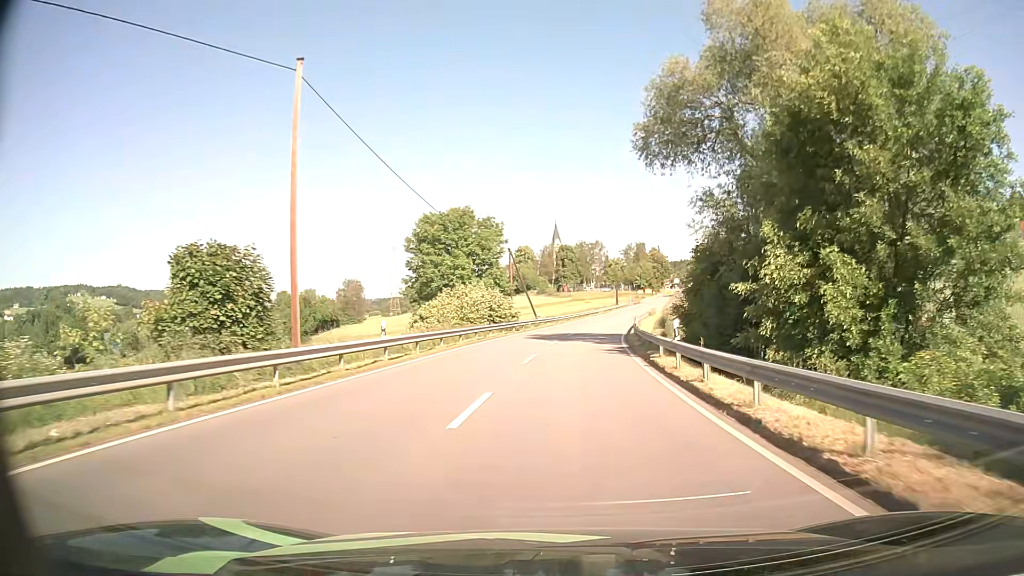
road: secondary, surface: asphalt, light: Day
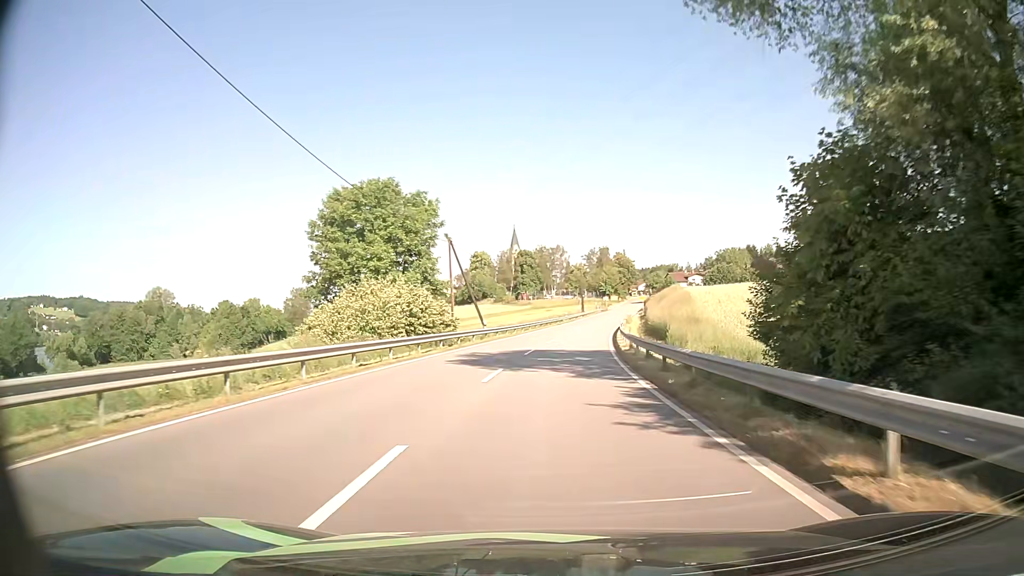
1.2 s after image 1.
(+0.6, +17.2) m; +4°
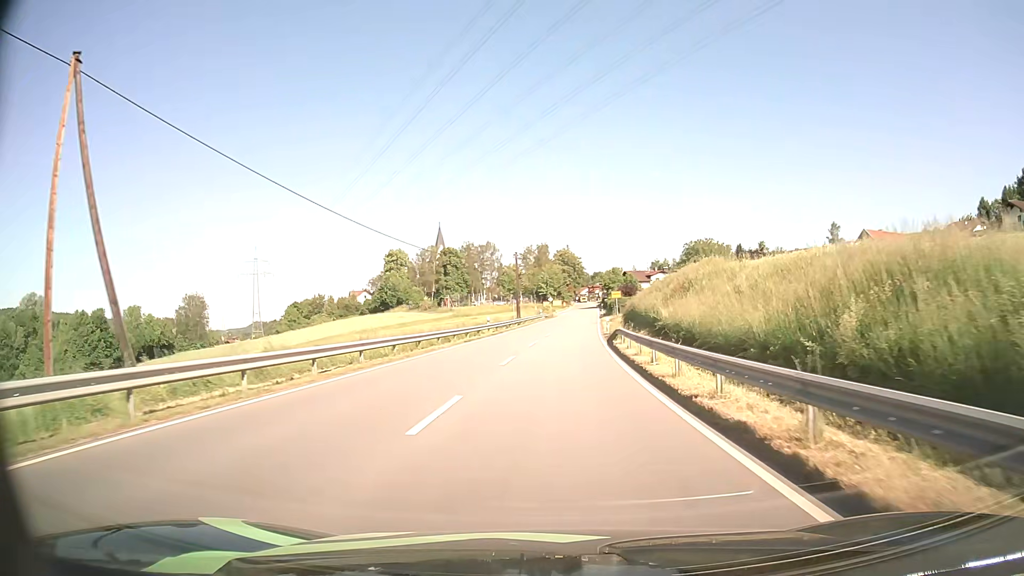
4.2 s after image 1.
(+1.8, +42.7) m; +6°
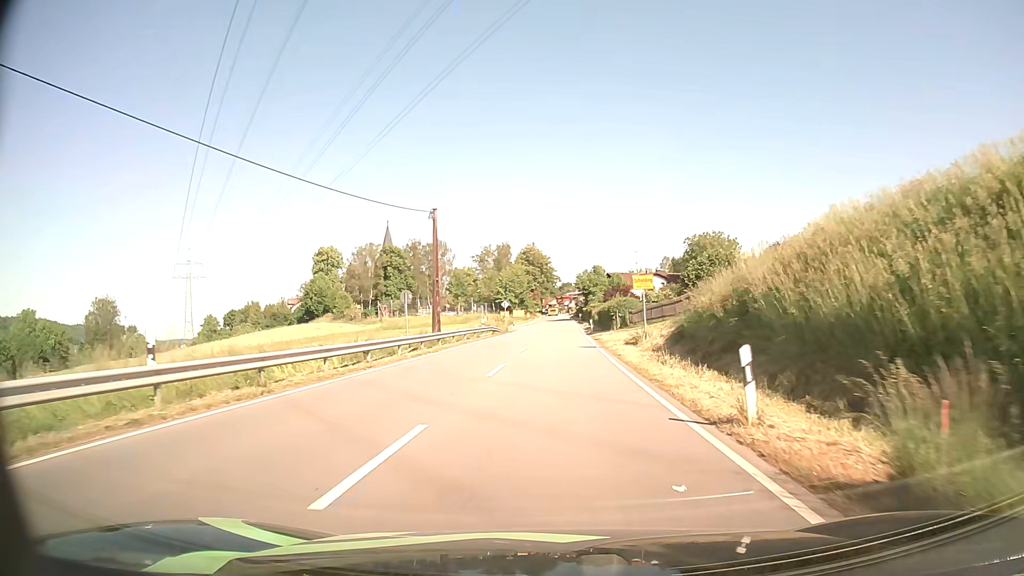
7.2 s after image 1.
(+1.2, +39.0) m; +3°
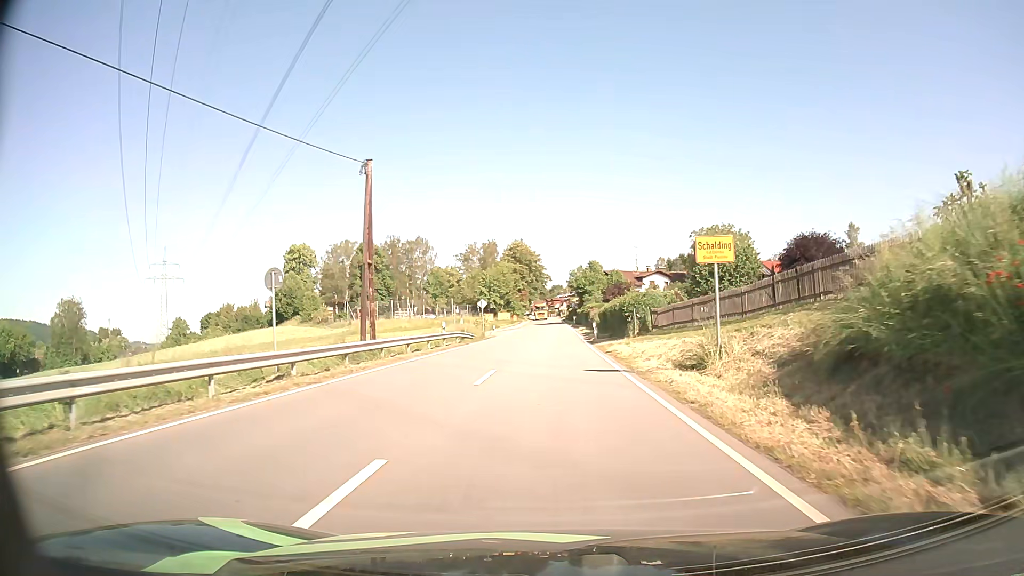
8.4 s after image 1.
(+0.1, +14.2) m; +1°
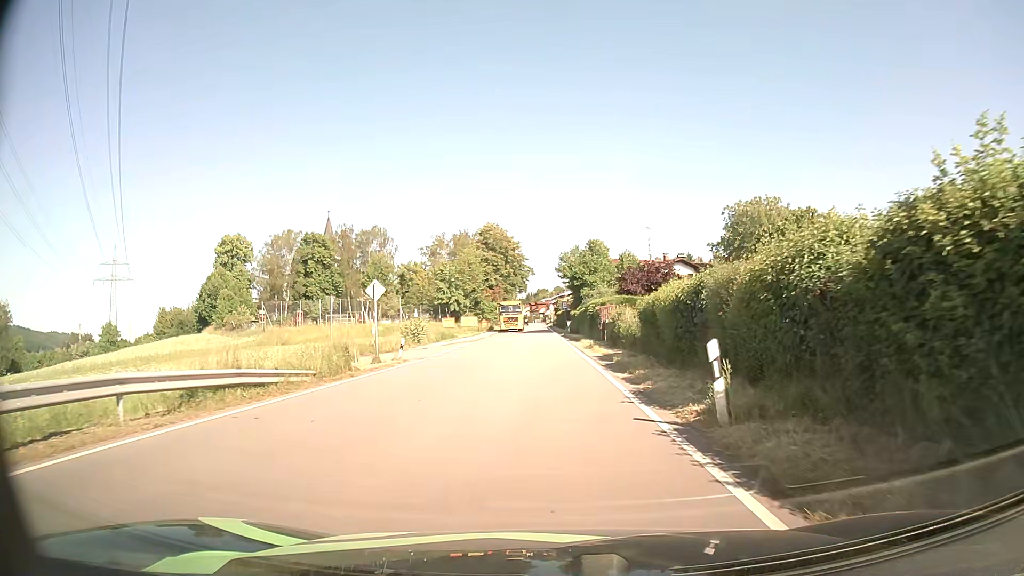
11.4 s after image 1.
(+0.5, +30.7) m; +1°
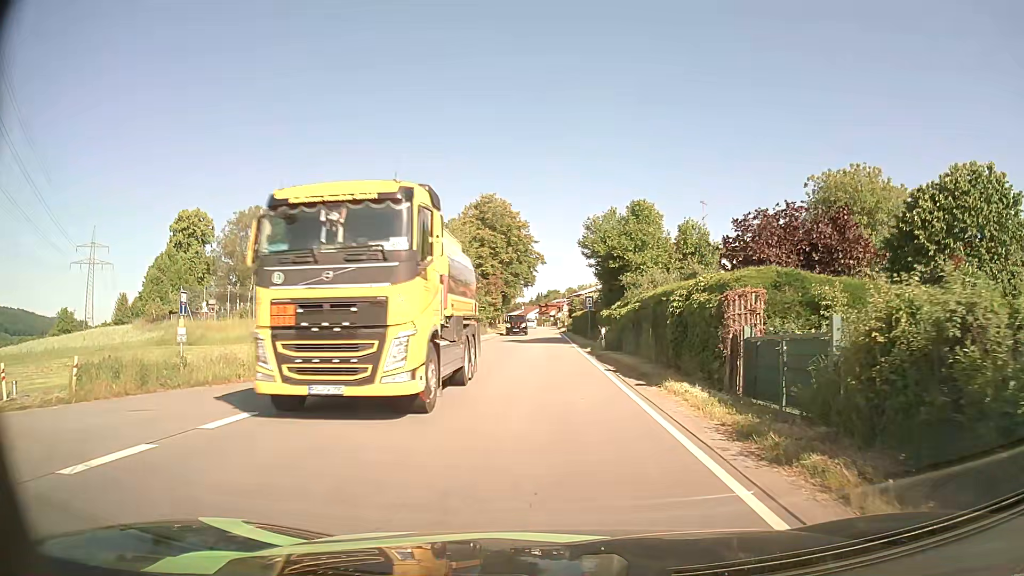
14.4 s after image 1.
(-0.3, +23.8) m; -1°
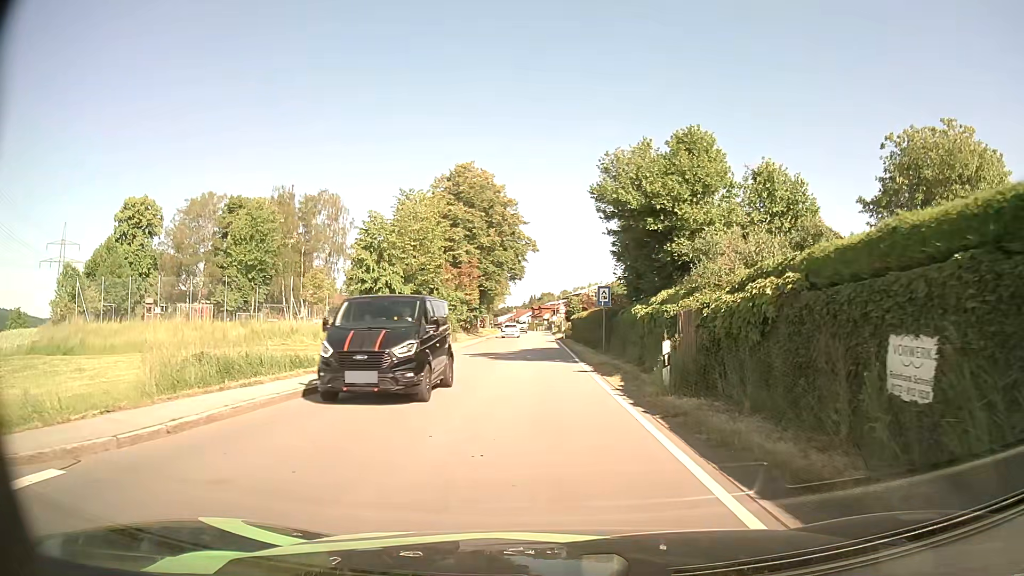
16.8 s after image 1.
(+0.1, +16.6) m; +1°
(0, +10) (0, +20) (0, +30) (0, +40) (-1, +50) (-1, +60) (-1, +70) (-1, +80) (-1, +90) (-1, +100) m
